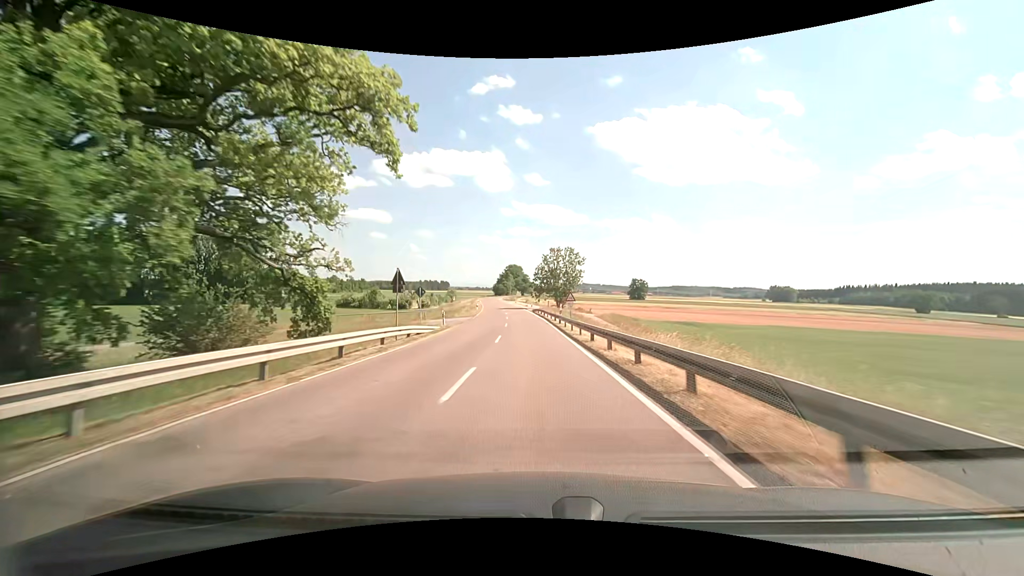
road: tertiary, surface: asphalt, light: Day
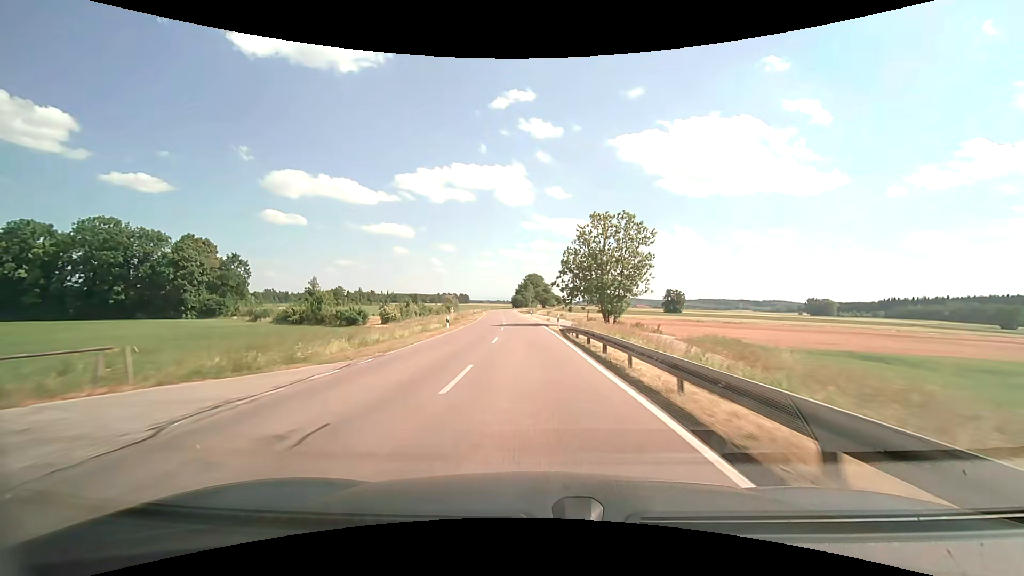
(-0.7, +36.0) m; -3°
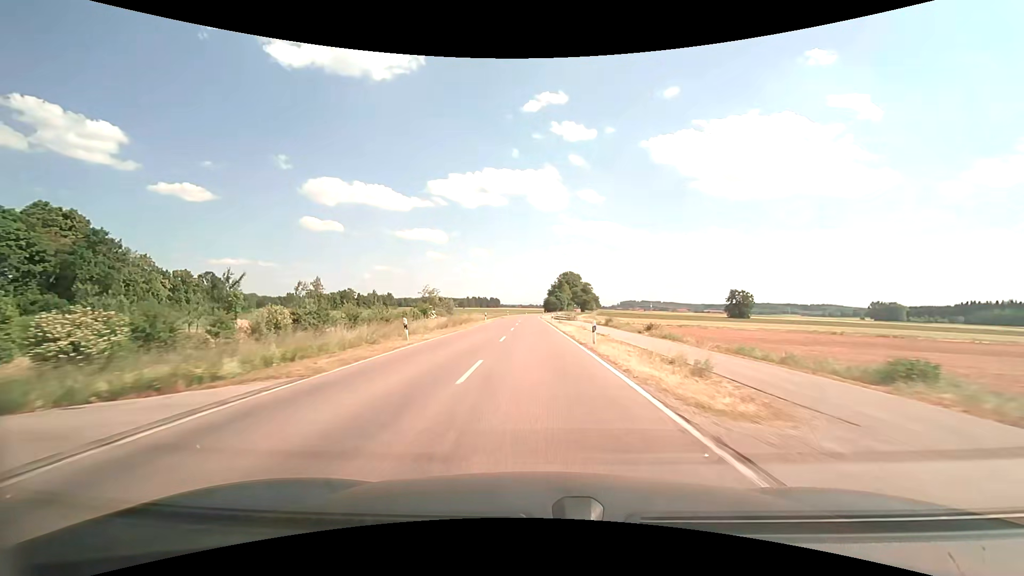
(-1.7, +49.2) m; -4°
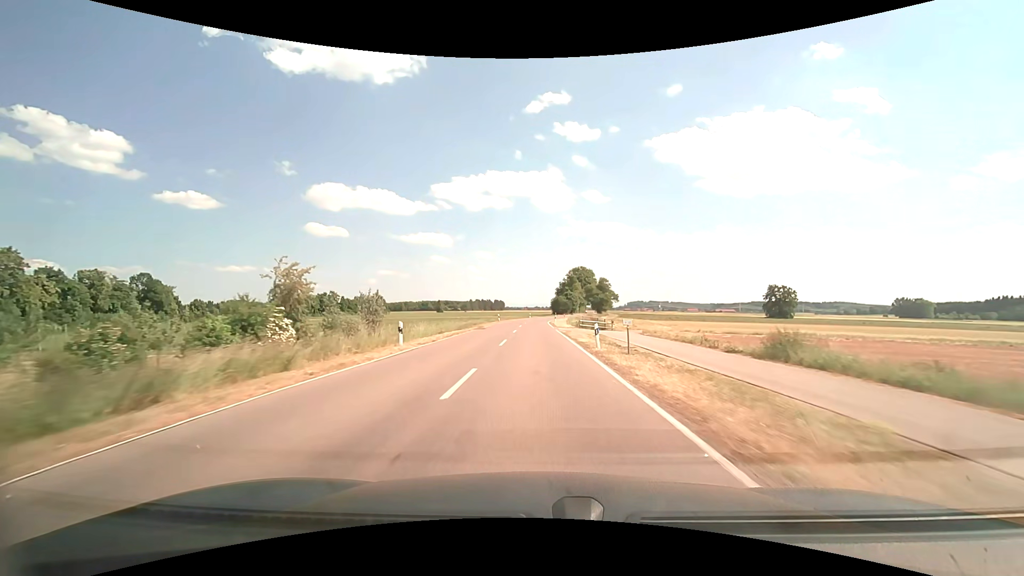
(-0.4, +38.5) m; -1°
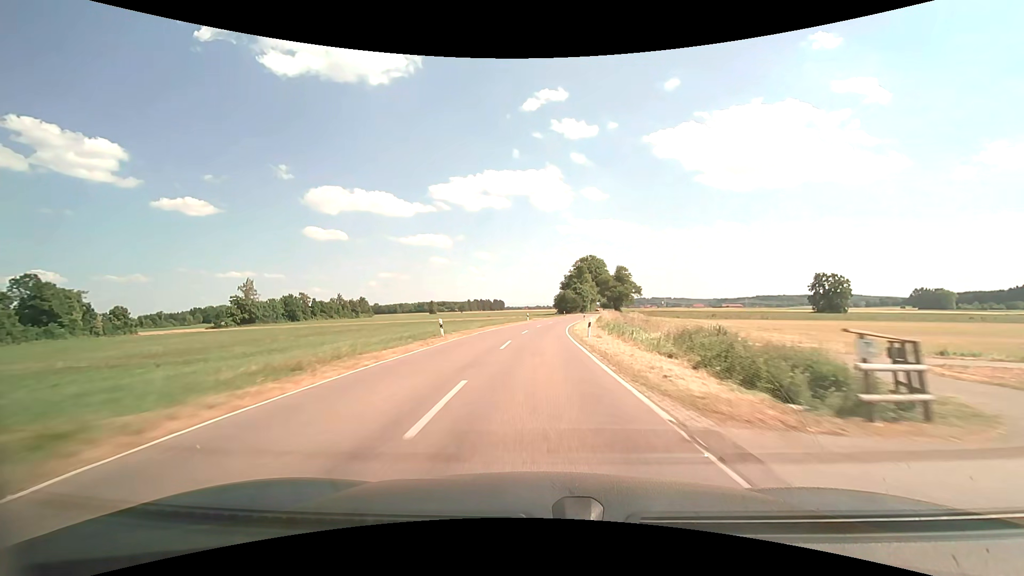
(-0.2, +39.6) m; 0°
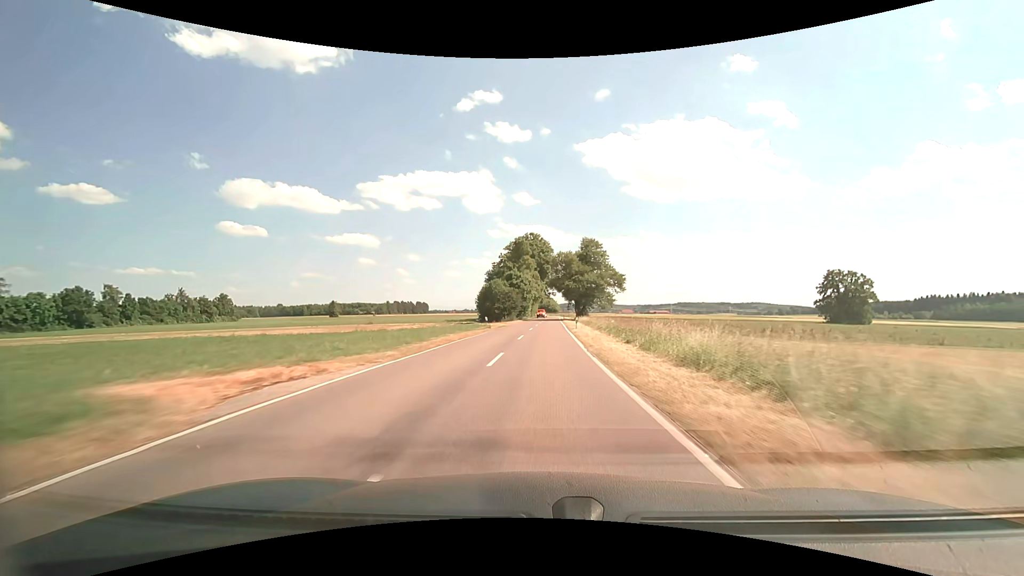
(+3.6, +66.8) m; +8°
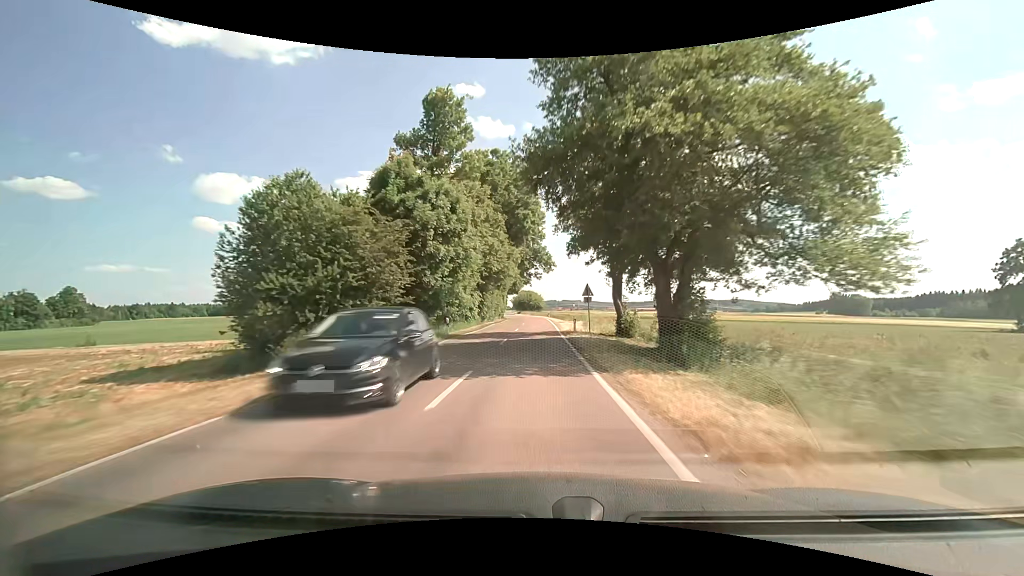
(+2.4, +67.2) m; +2°
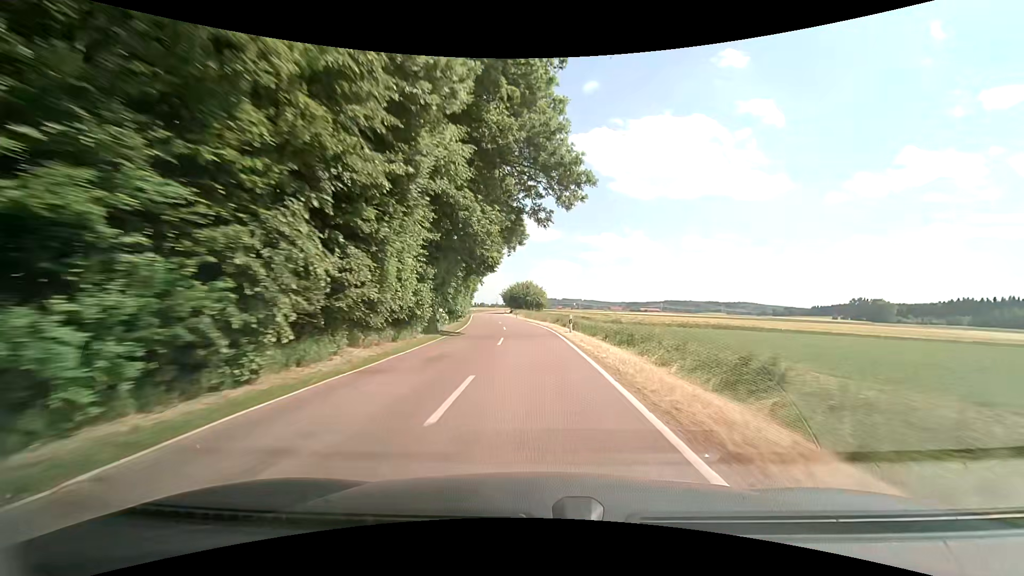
(+0.1, +50.0) m; 0°
(0, +10) (0, +20) (-1, +30) (-1, +40) (-2, +50) (-3, +60) (-4, +70) (-6, +80) (-7, +90) (-8, +100) m
